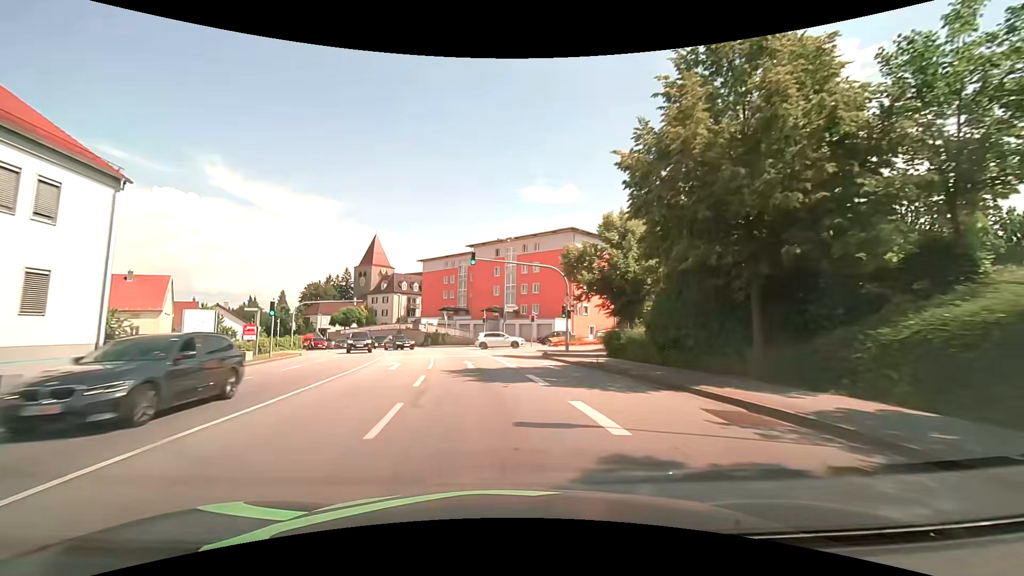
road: tertiary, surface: asphalt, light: Day
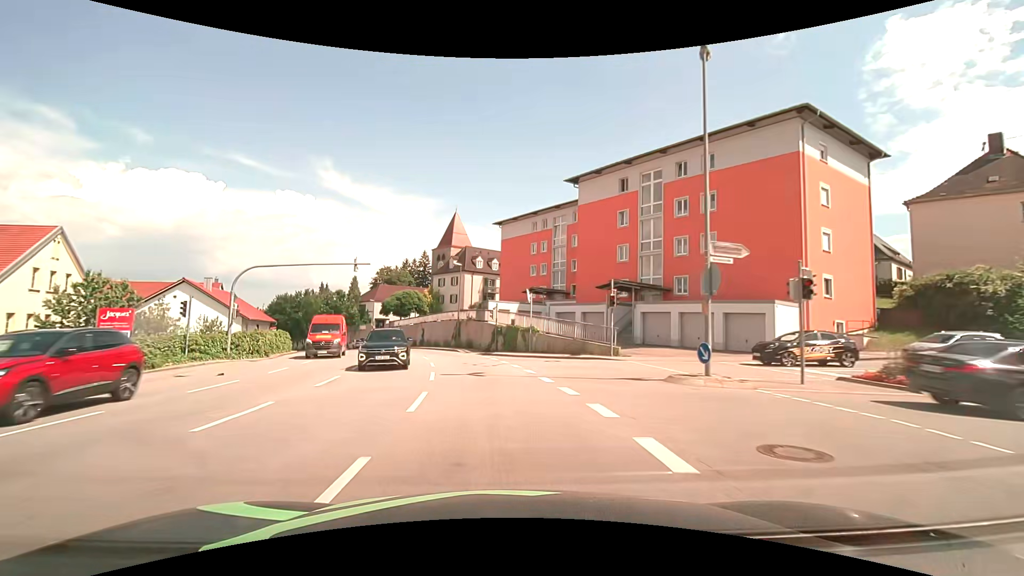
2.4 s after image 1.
(-2.8, +31.5) m; -10°
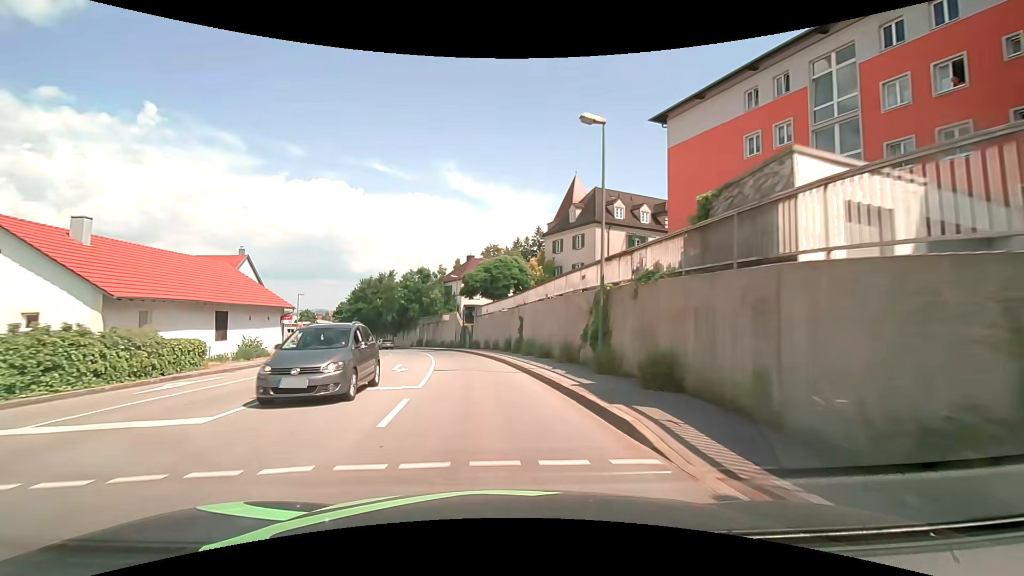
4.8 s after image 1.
(-3.4, +31.7) m; -14°
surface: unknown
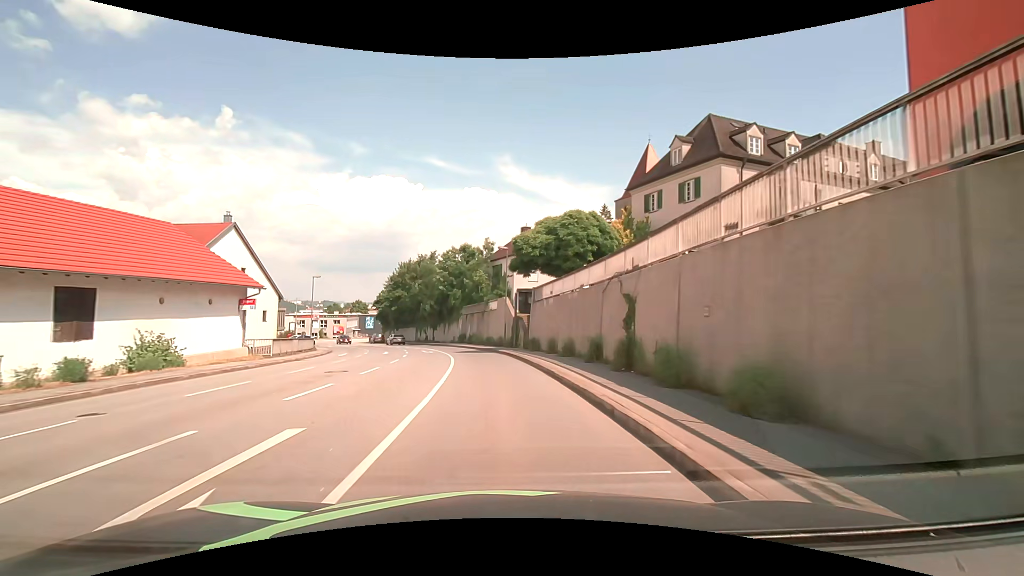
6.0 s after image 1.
(-1.0, +16.0) m; -7°
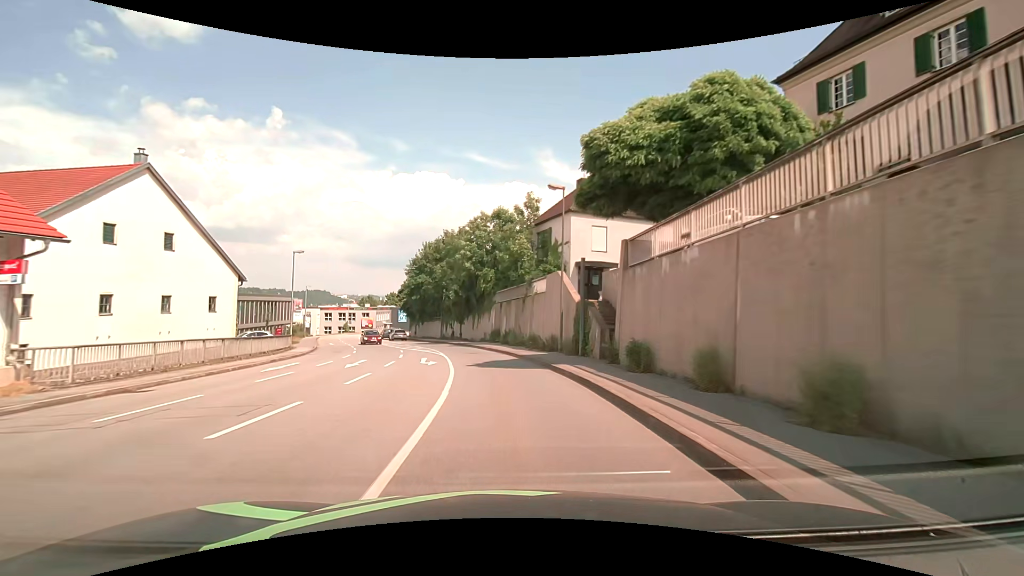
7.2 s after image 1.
(-0.5, +16.0) m; -4°
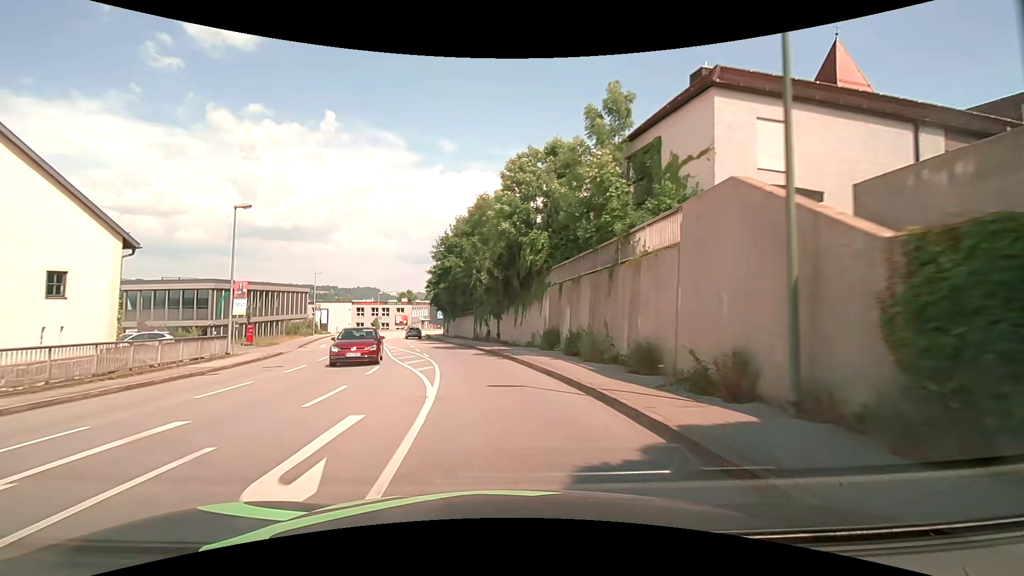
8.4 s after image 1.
(-0.8, +16.0) m; -5°
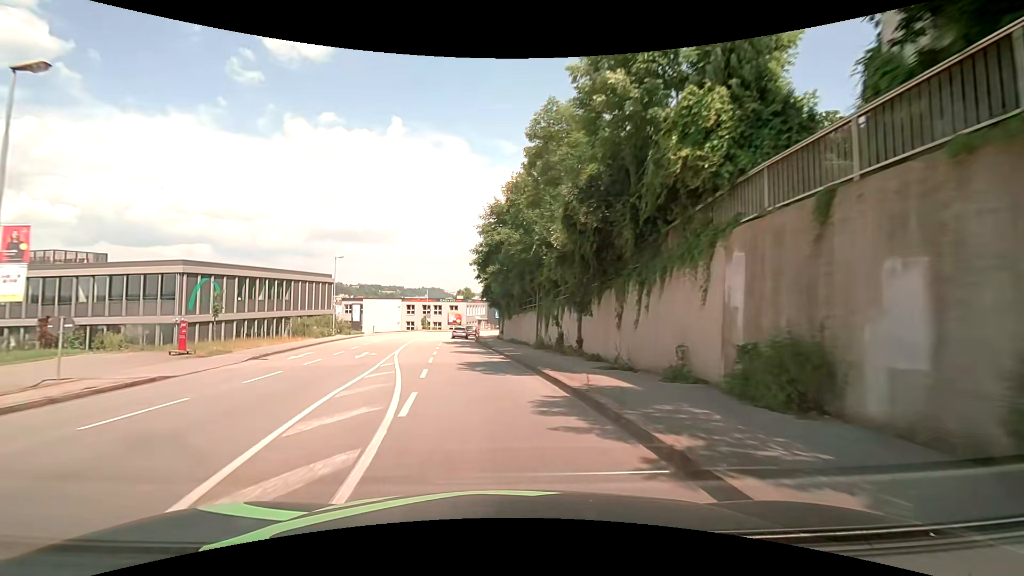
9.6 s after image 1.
(-1.0, +15.9) m; -7°
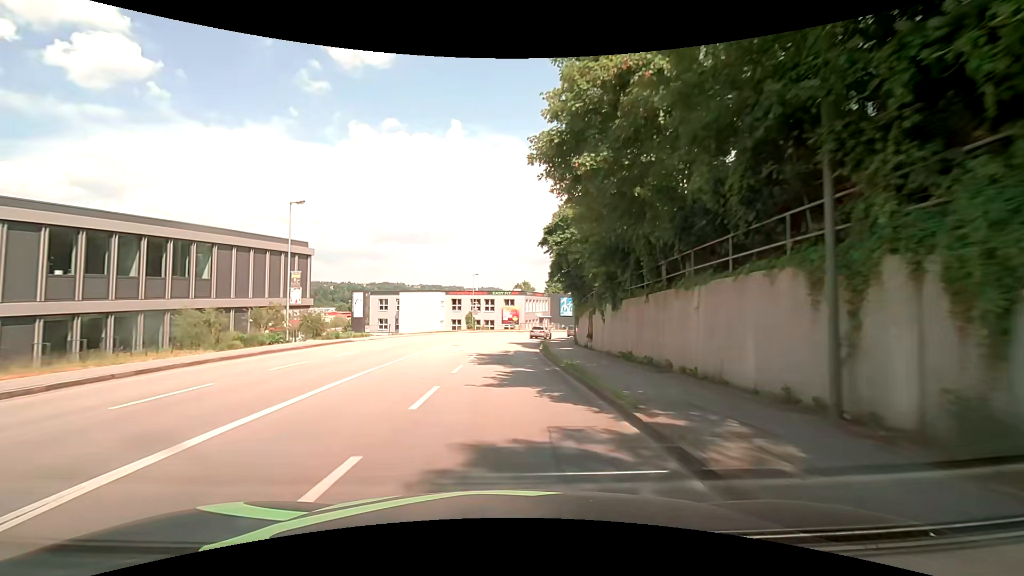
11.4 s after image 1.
(-1.9, +23.6) m; -8°
(0, +10) (0, +20) (0, +30) (+1, +40) (+2, +50) (+4, +60) (+8, +69) (+12, +78) (+17, +86) (+24, +94) m
